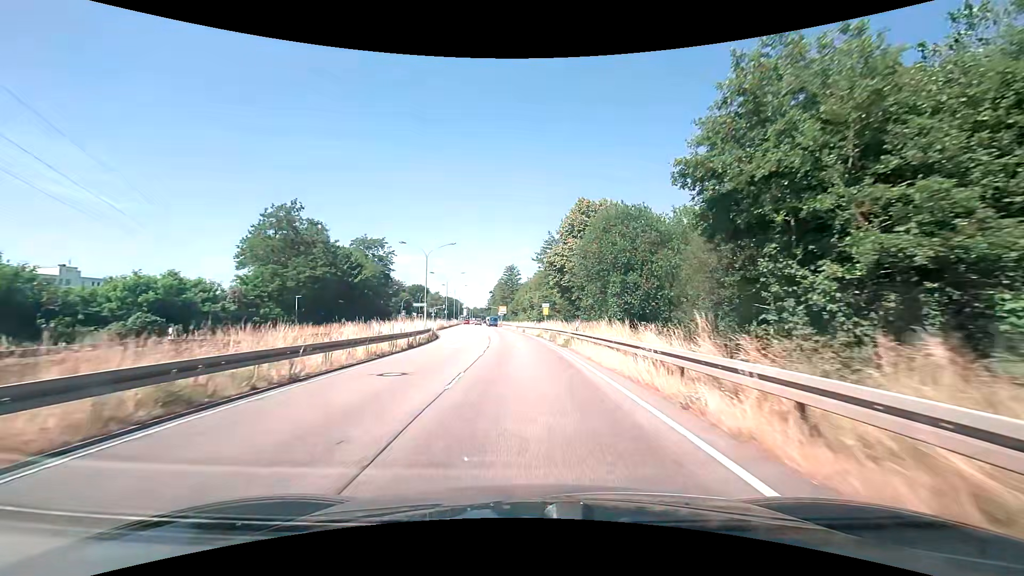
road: primary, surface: asphalt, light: Day
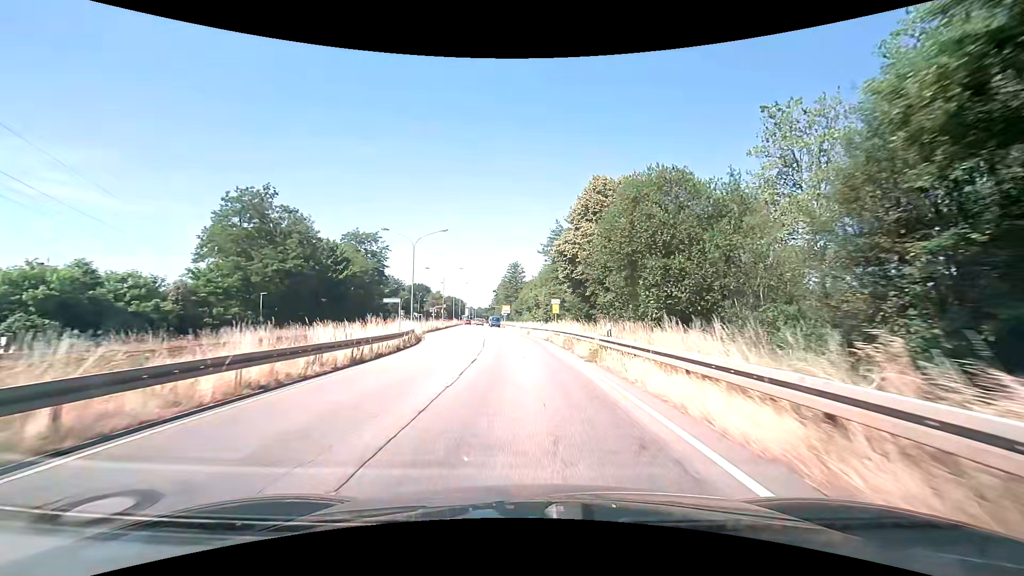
(0.0, +8.6) m; -1°
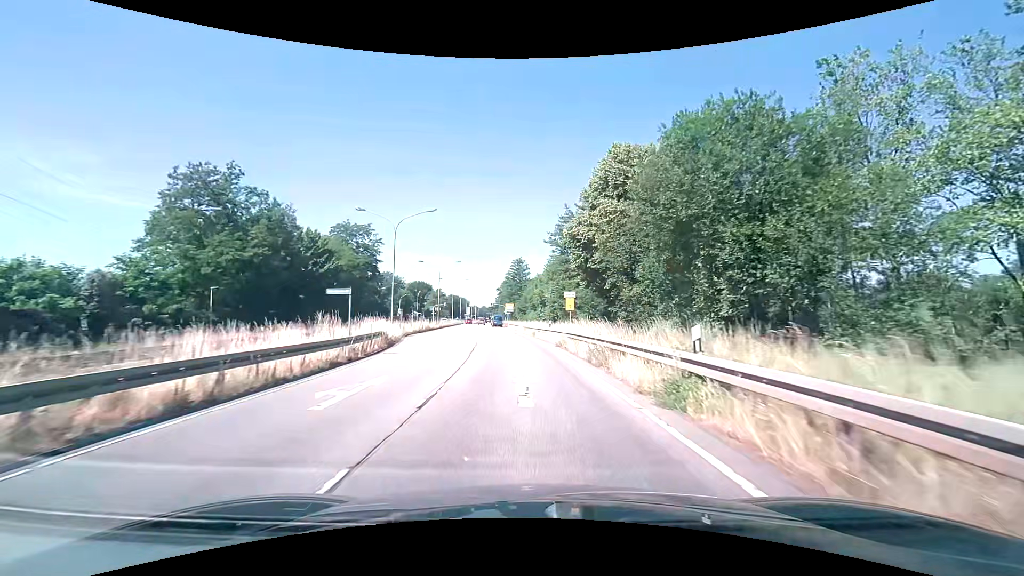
(+0.1, +8.4) m; 0°
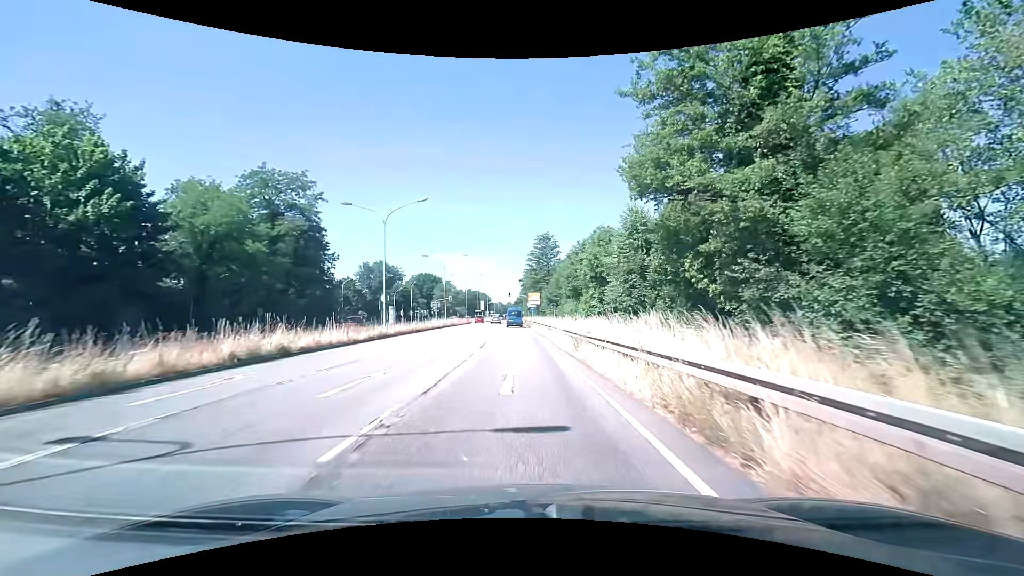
(-1.1, +38.7) m; -3°
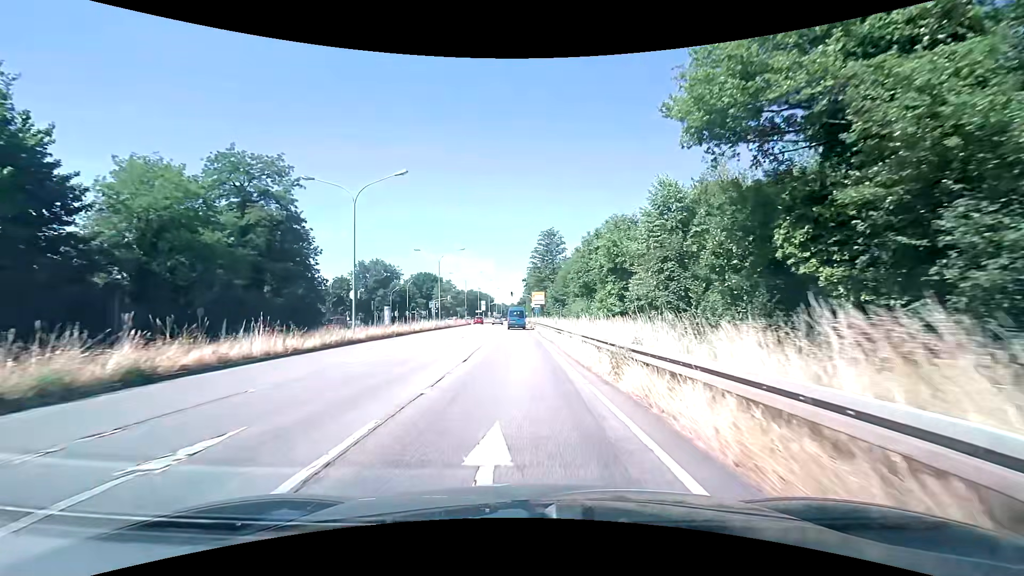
(0.0, +7.1) m; -1°
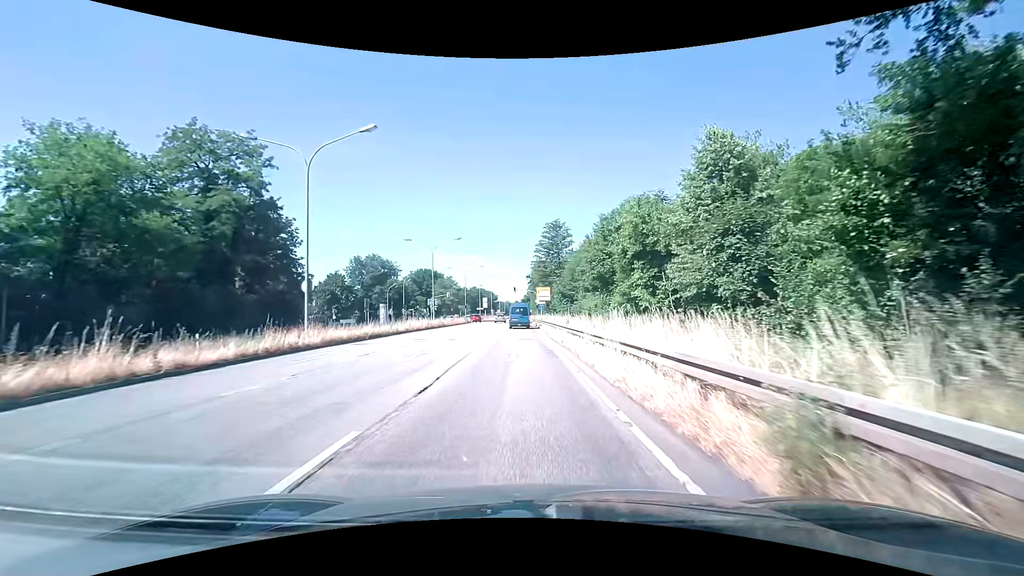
(0.0, +6.8) m; 0°
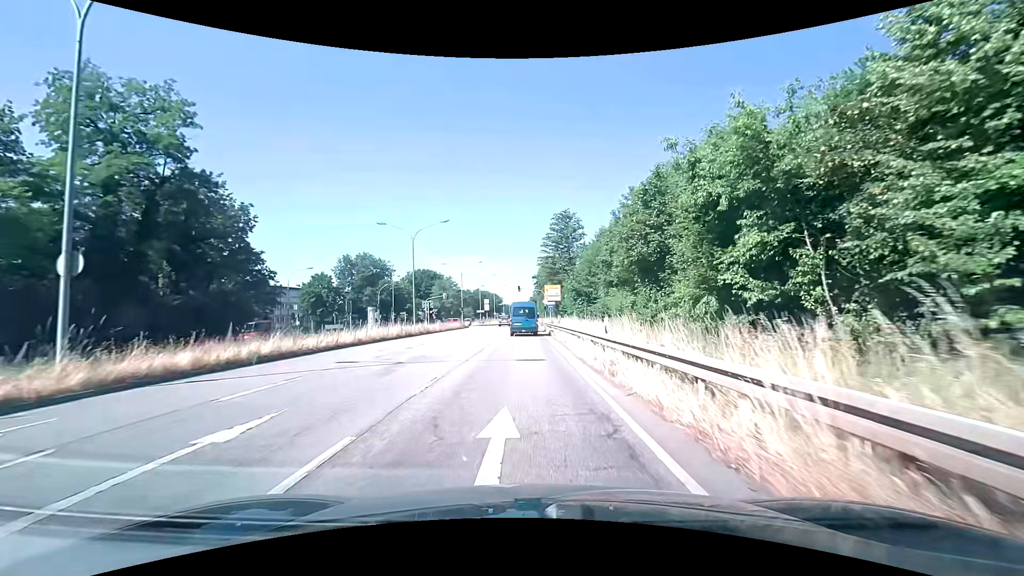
(0.0, +12.0) m; 0°
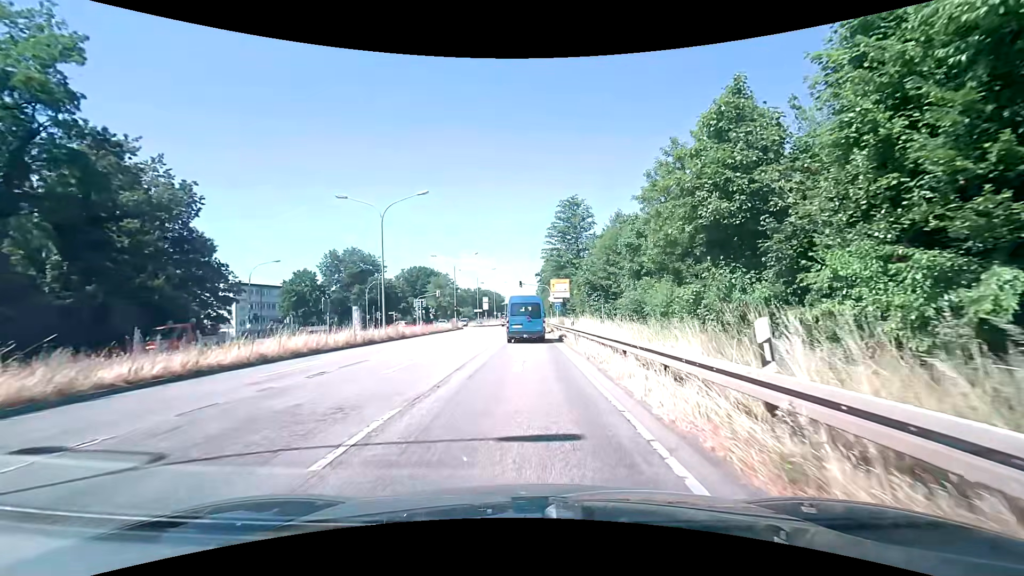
(0.0, +9.9) m; +1°
